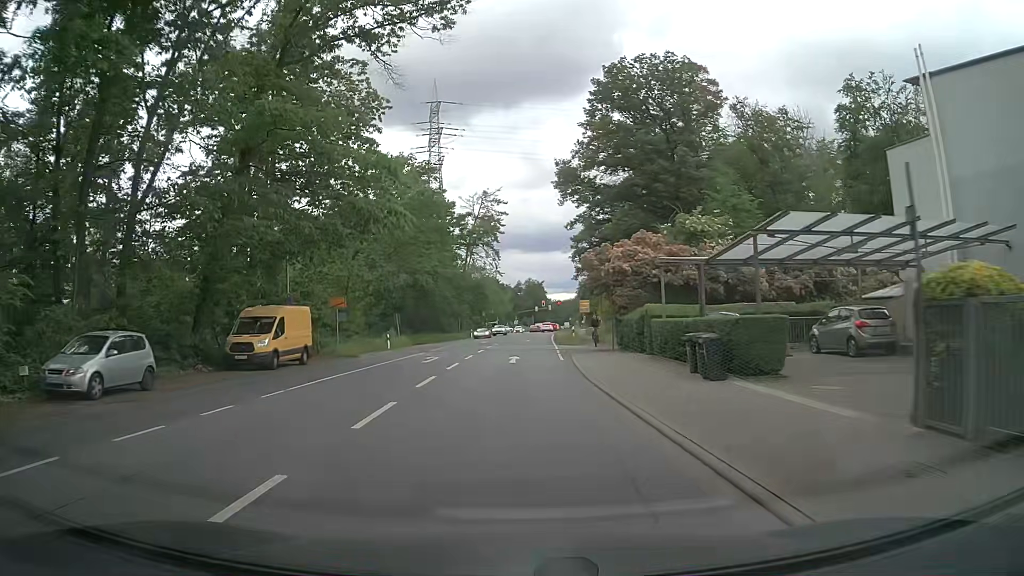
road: primary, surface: asphalt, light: Day
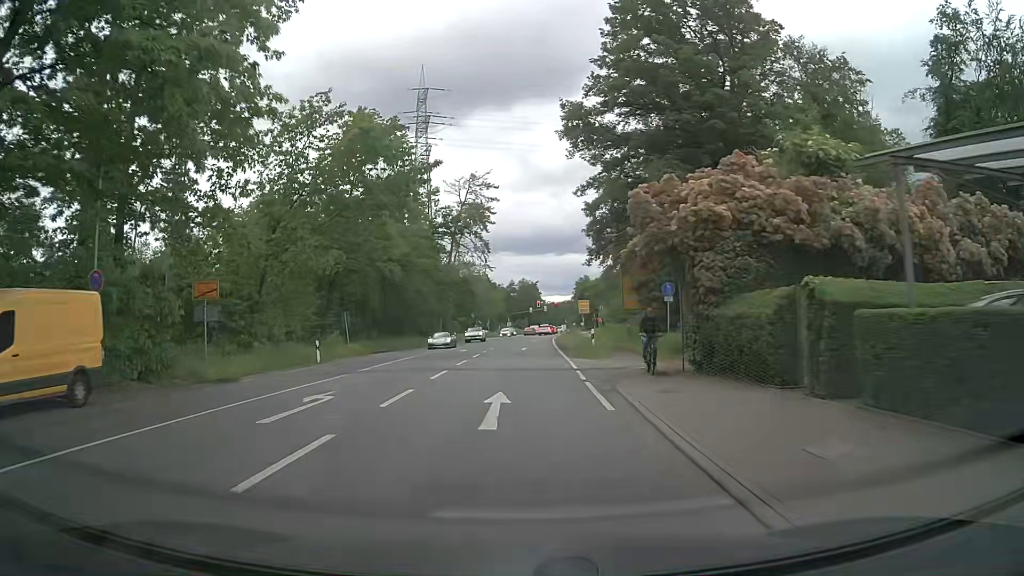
(-0.2, +15.5) m; +1°
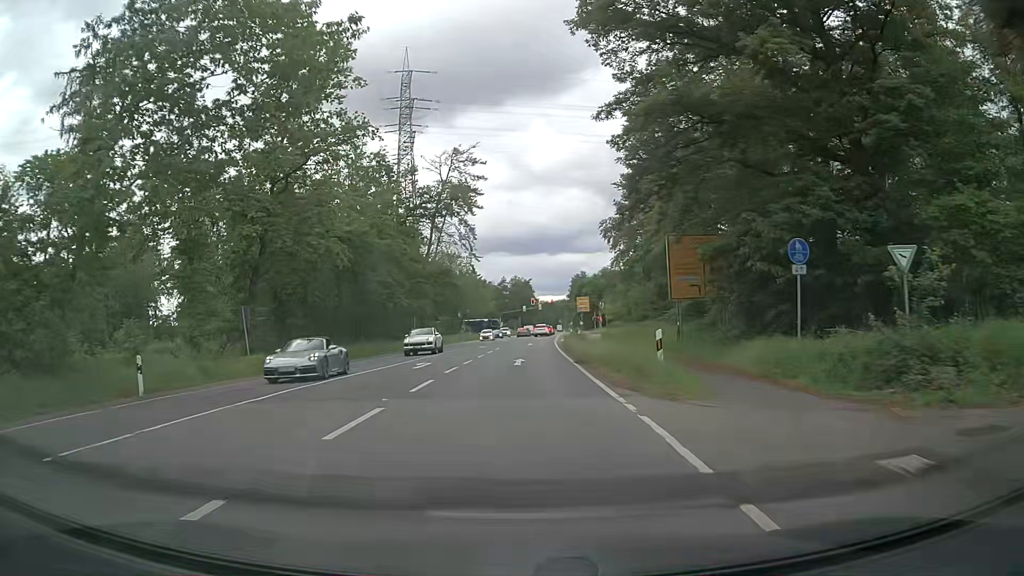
(-0.2, +15.5) m; -1°
